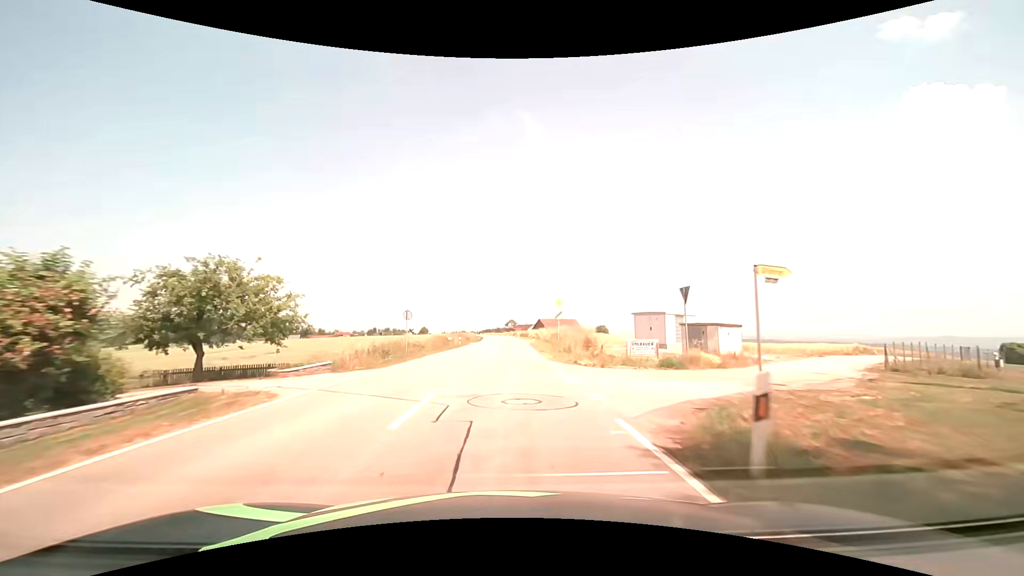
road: tertiary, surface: asphalt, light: Day
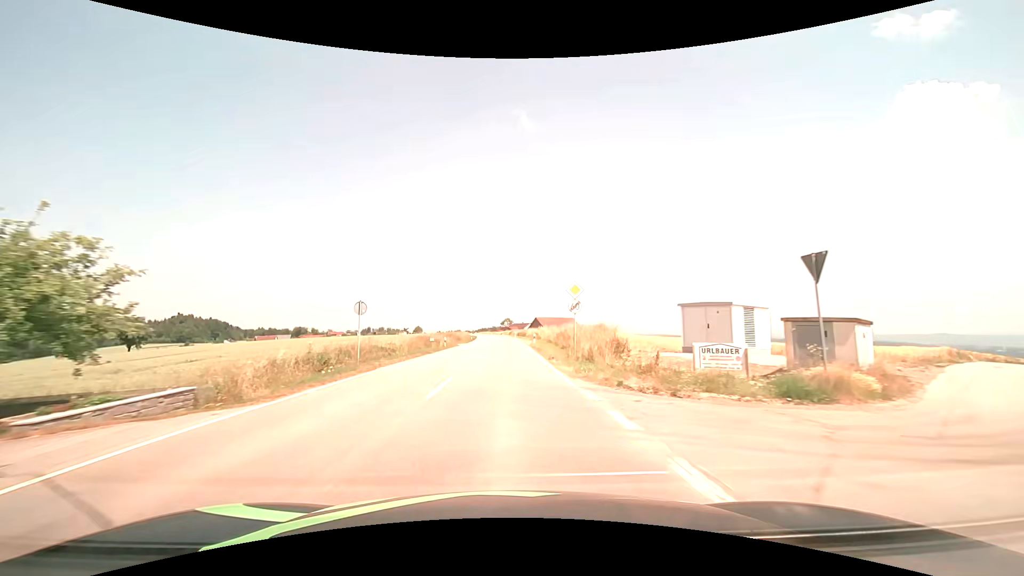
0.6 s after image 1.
(+0.1, +9.2) m; +1°
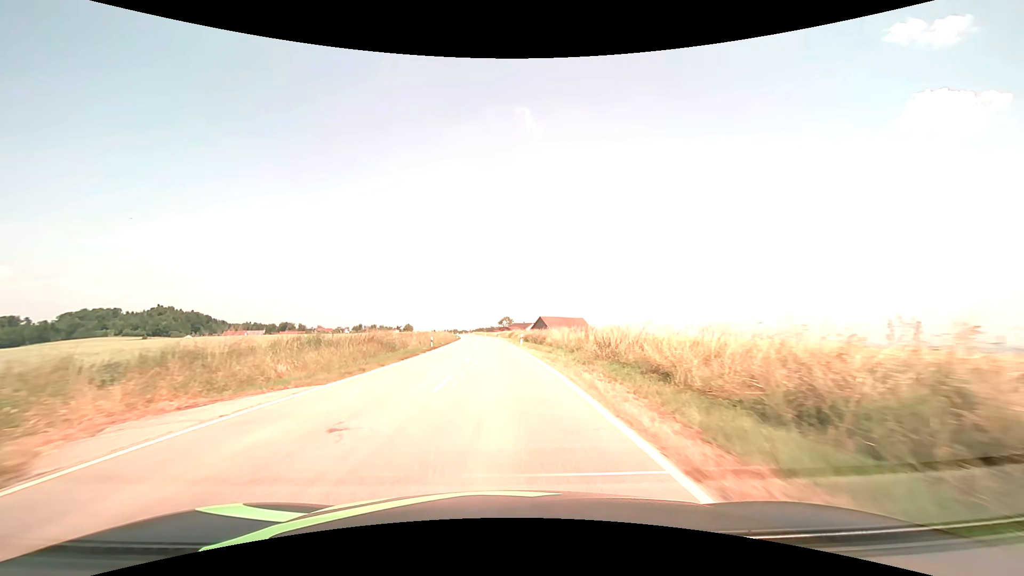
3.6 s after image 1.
(+0.1, +46.1) m; 0°
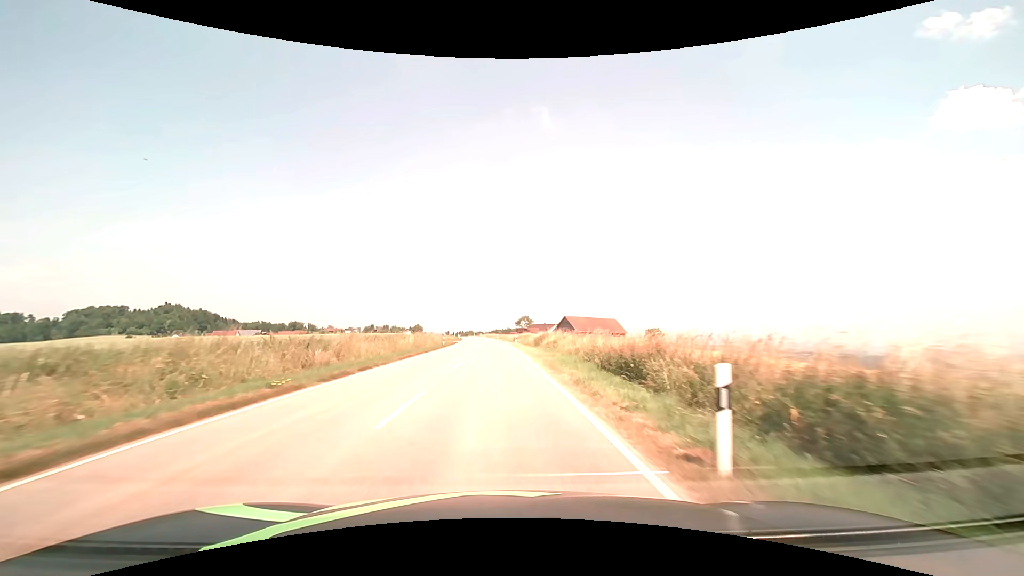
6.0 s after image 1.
(-0.6, +40.1) m; -2°
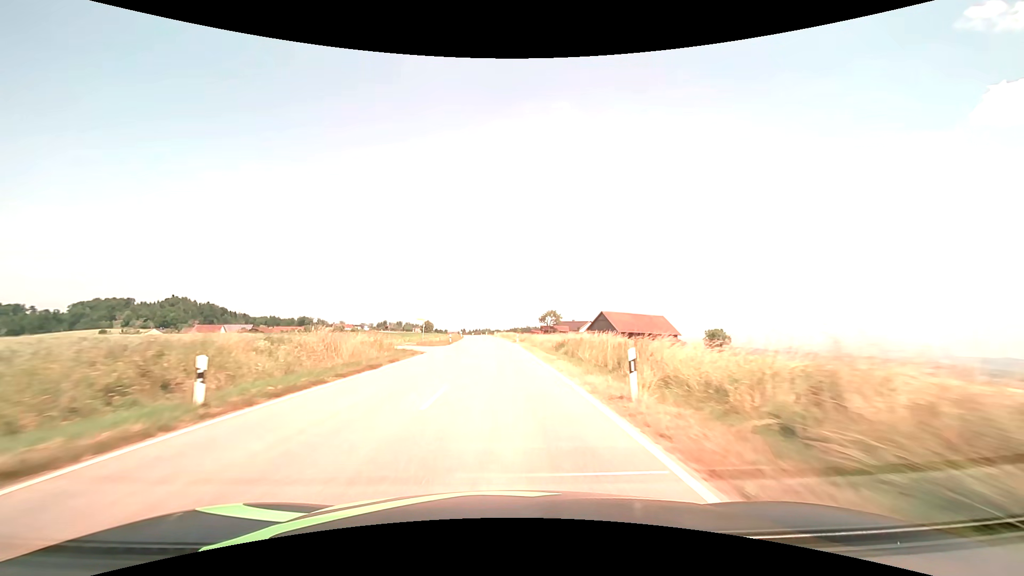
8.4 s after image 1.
(-1.1, +45.3) m; -2°
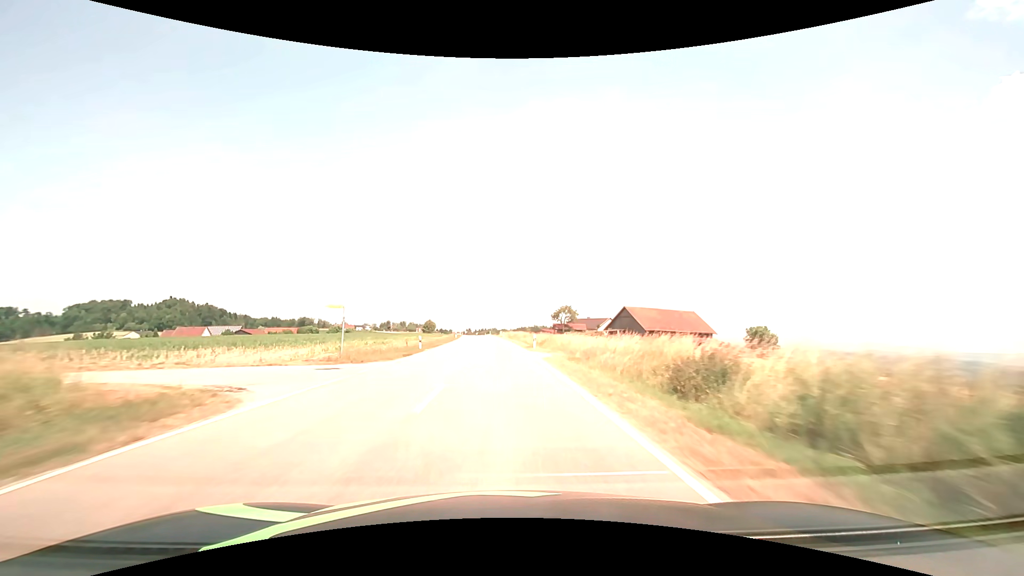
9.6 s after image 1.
(-0.1, +24.4) m; -1°
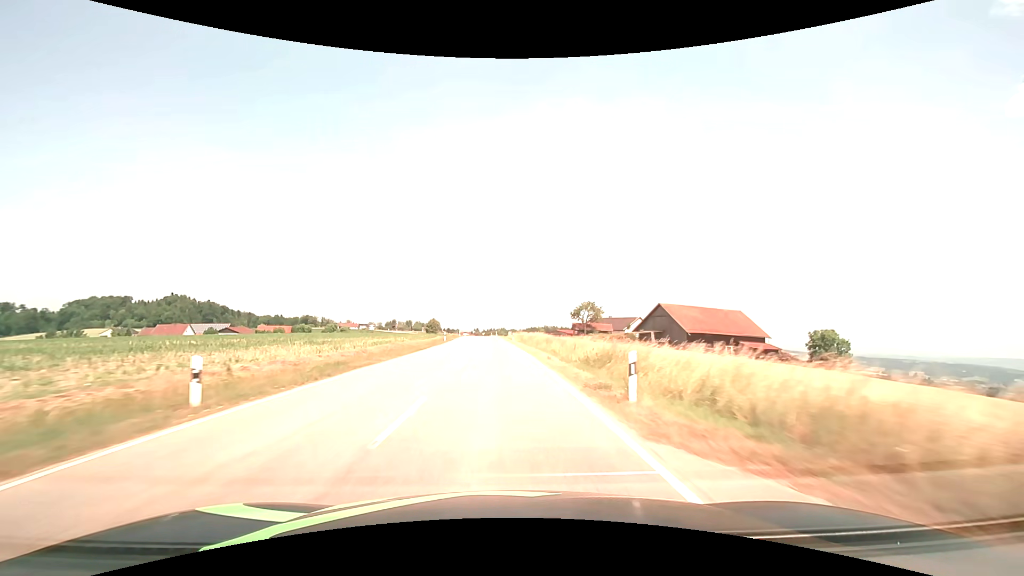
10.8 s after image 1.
(-0.3, +25.5) m; -1°
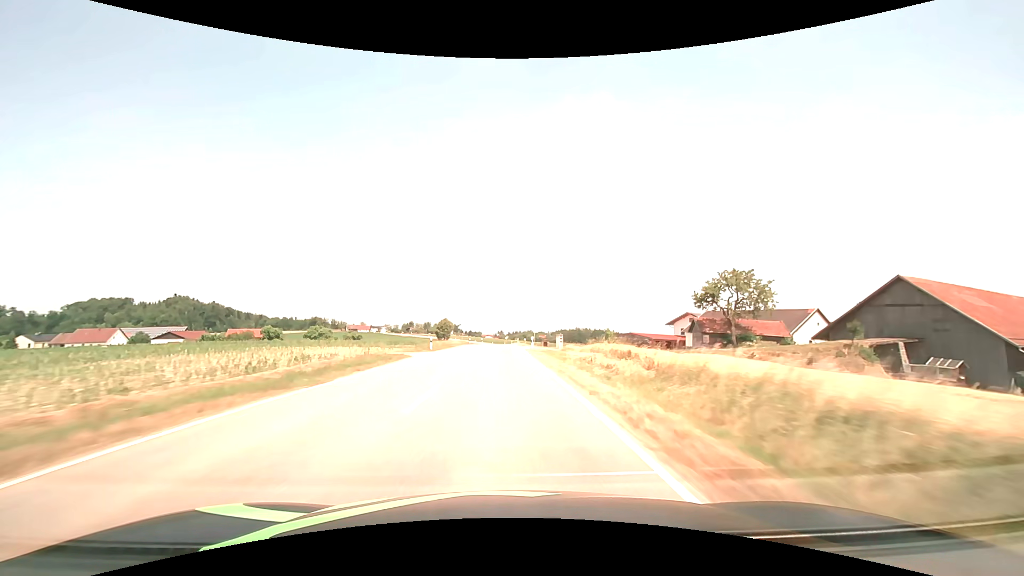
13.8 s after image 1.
(-2.0, +68.3) m; -3°
(0, +10) (0, +20) (0, +30) (0, +40) (0, +50) (0, +60) (0, +70) (0, +80) (0, +90) (0, +100) m
